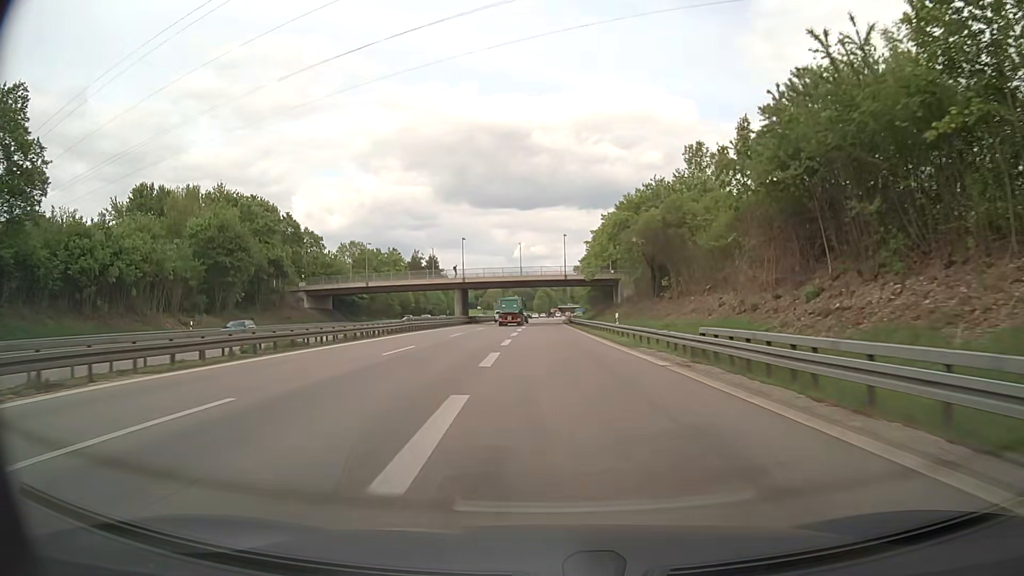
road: motorway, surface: asphalt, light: Day
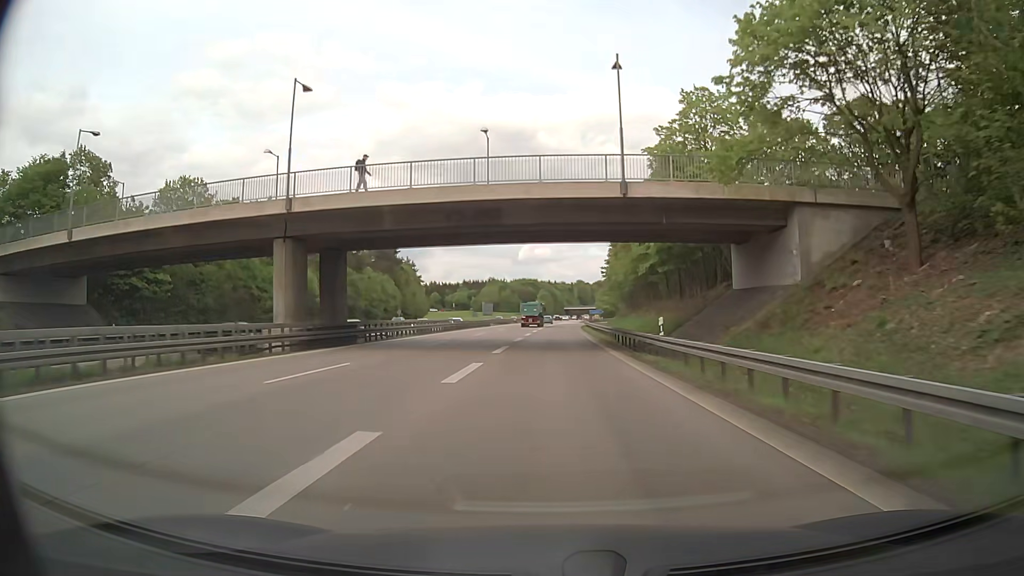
(-0.3, +63.3) m; 0°
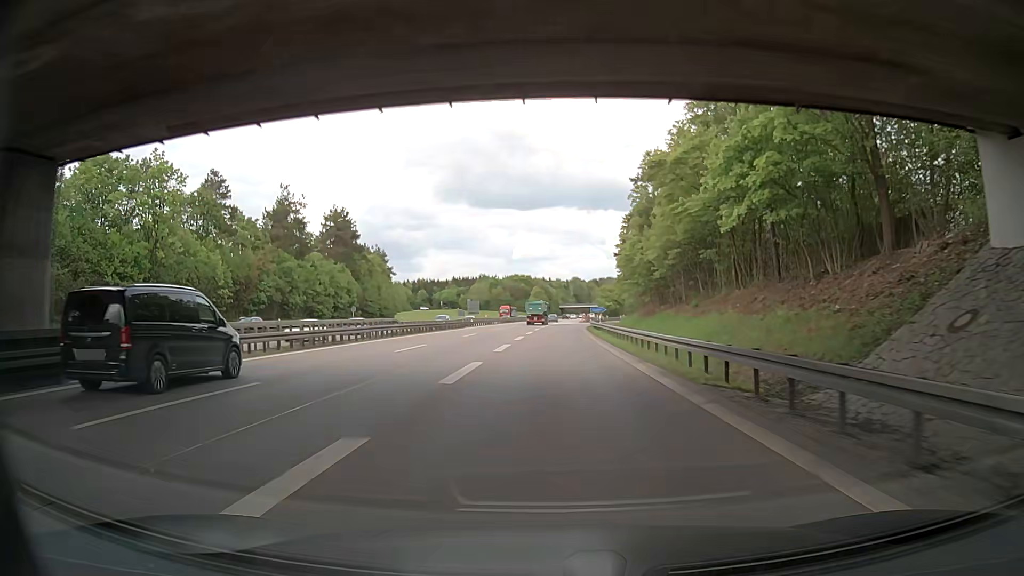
(+0.1, +24.5) m; +1°
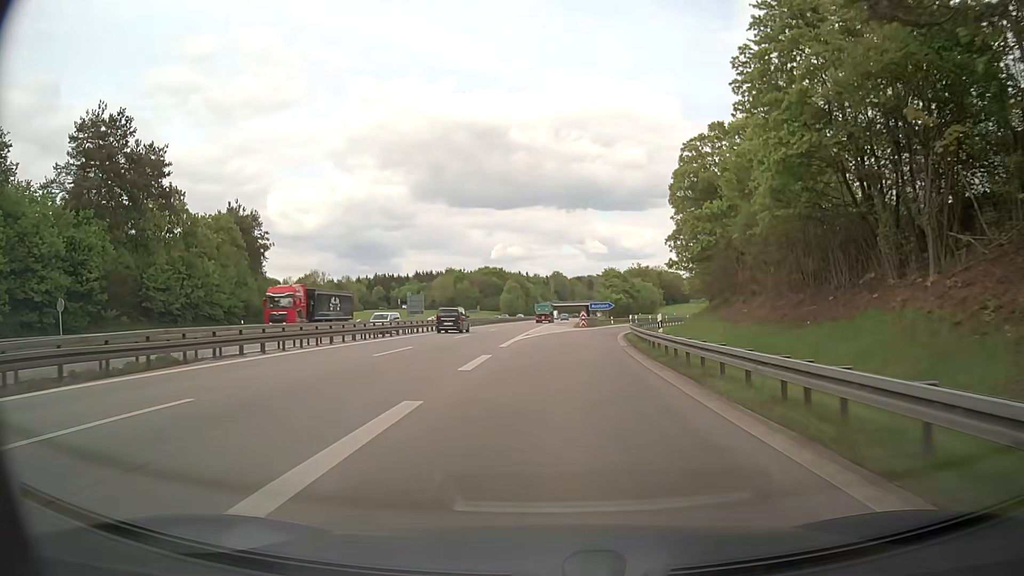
(+0.4, +56.7) m; +1°
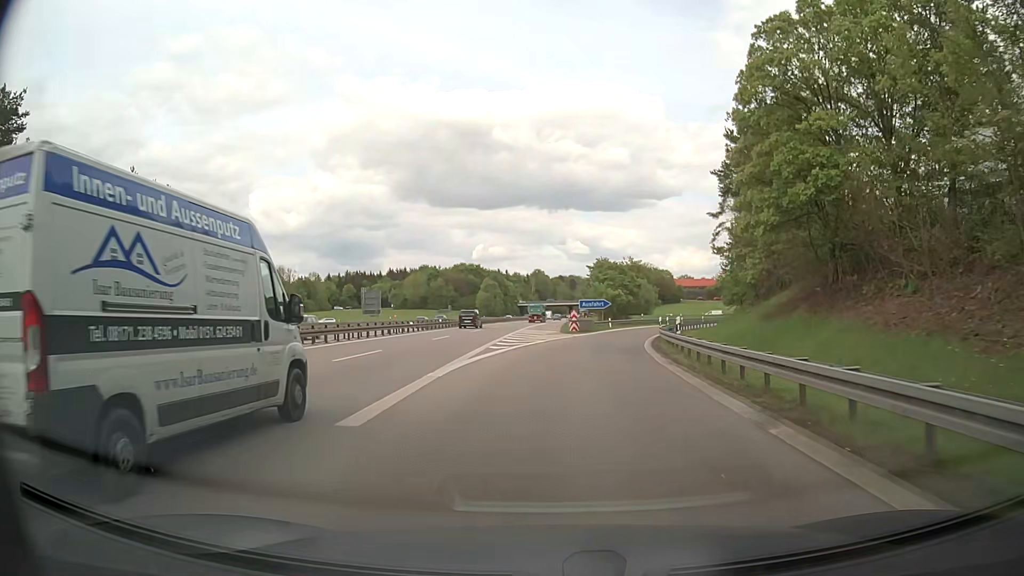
(+0.3, +20.1) m; +2°
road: motorway_link
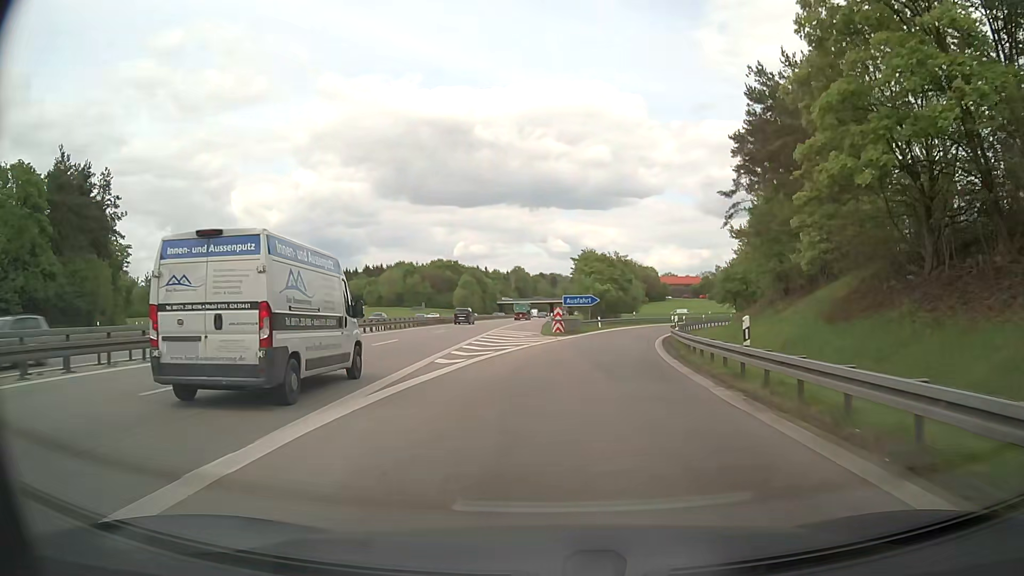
(+0.1, +9.5) m; +1°
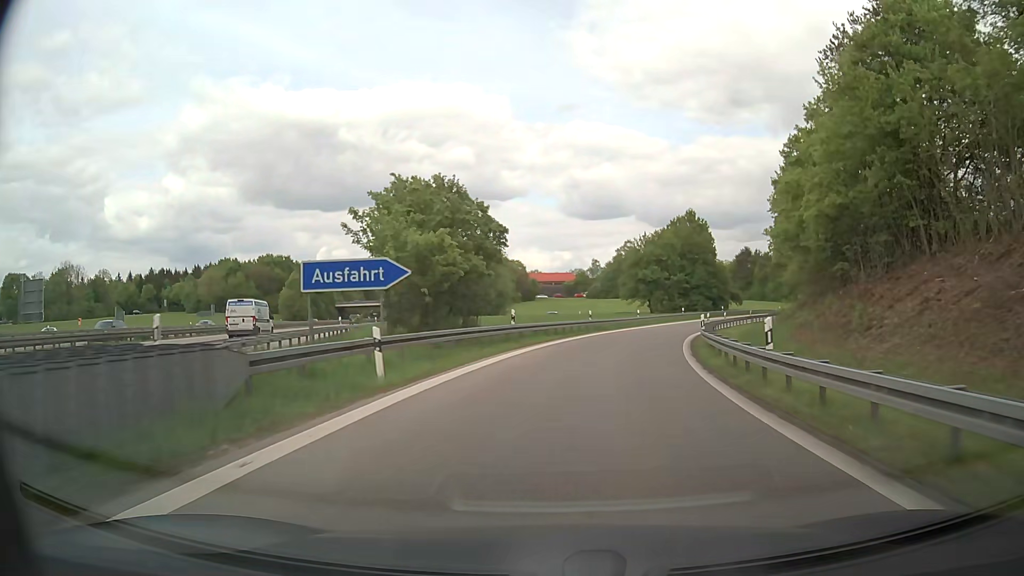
(+4.6, +43.1) m; +12°
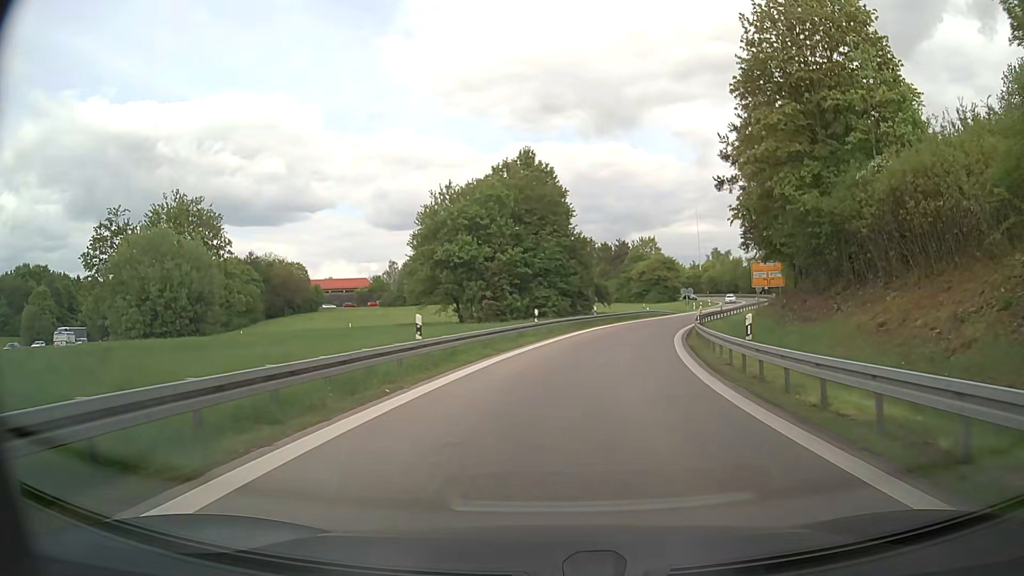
(+5.5, +40.8) m; +16°
(0, +10) (+1, +20) (+3, +30) (+5, +40) (+8, +49) (+11, +59) (+15, +68) (+19, +77) (+24, +86) (+28, +95) m
